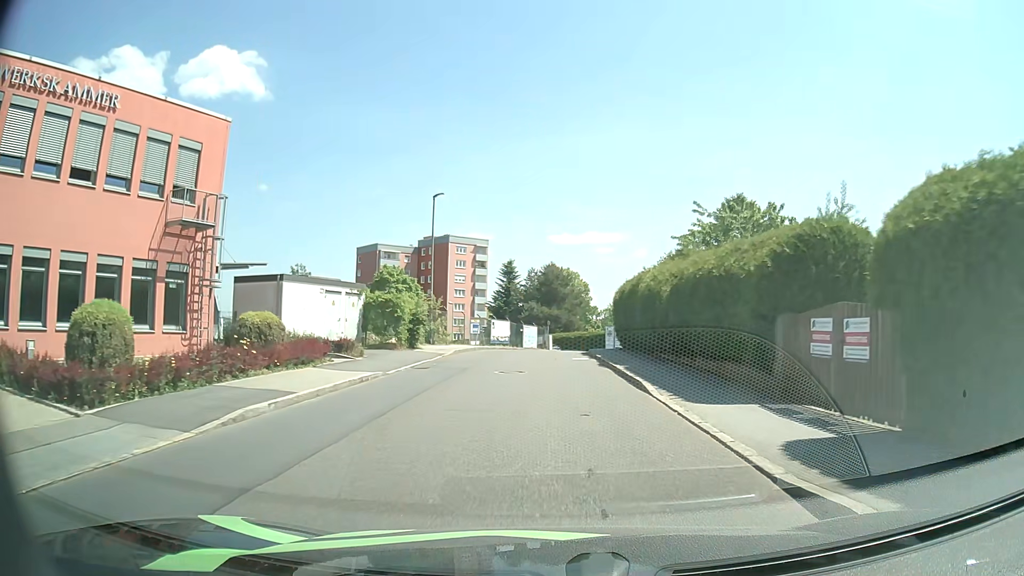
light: Day
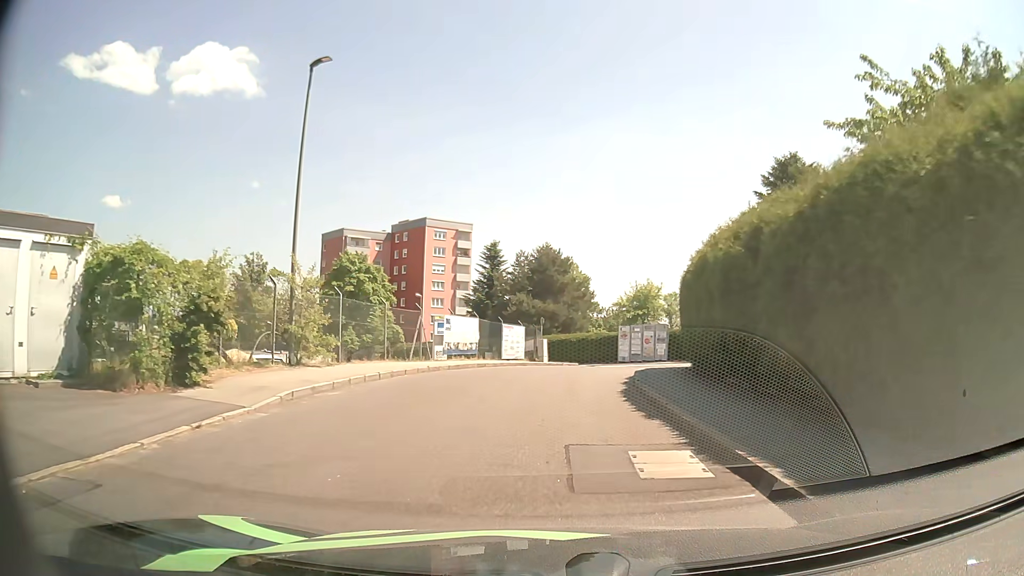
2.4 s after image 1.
(0.0, +19.4) m; +1°
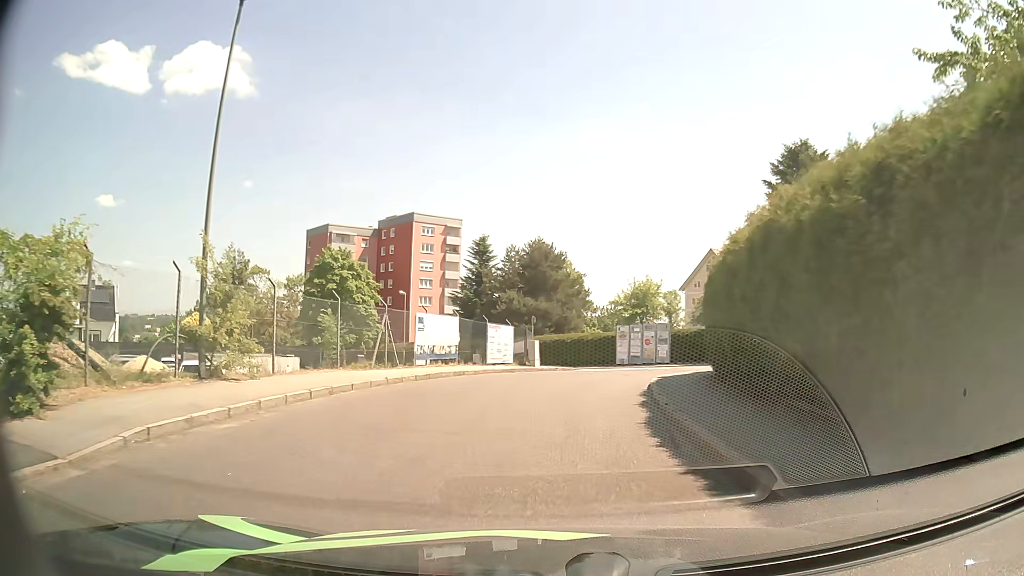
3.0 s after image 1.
(-0.1, +4.4) m; -1°
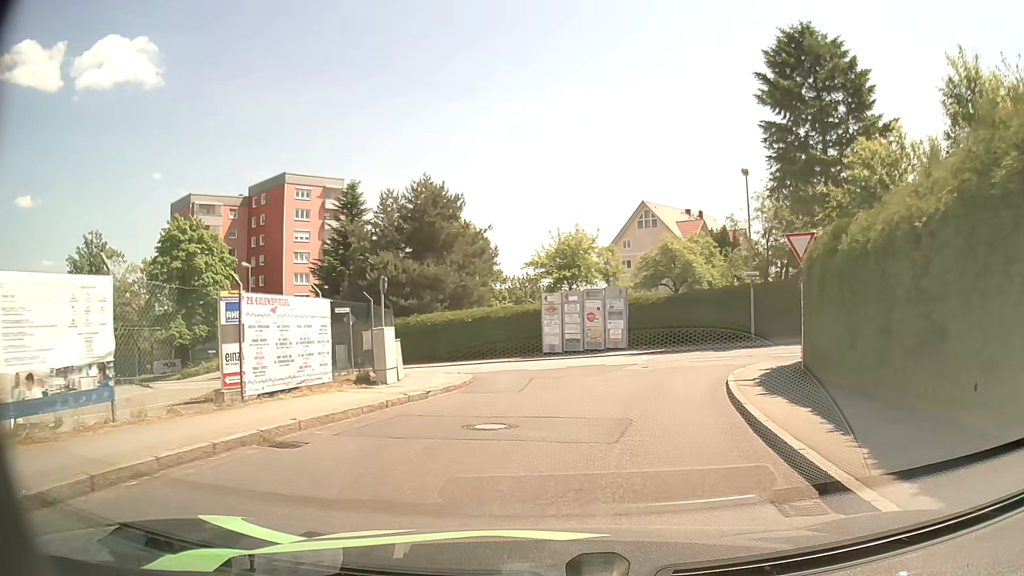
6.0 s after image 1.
(+0.9, +18.5) m; +8°
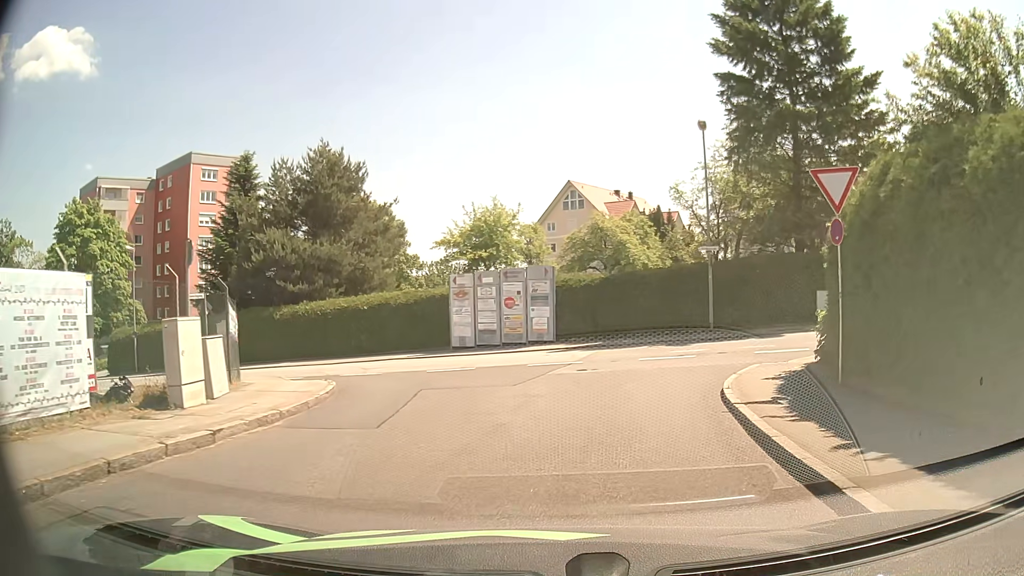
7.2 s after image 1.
(+0.3, +6.2) m; +7°
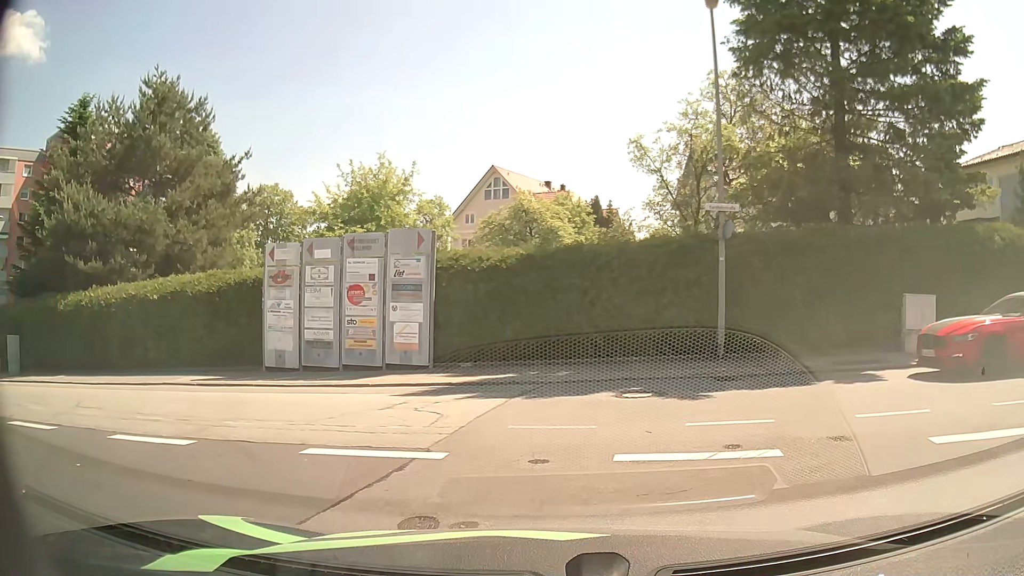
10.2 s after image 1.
(+0.9, +11.8) m; +6°
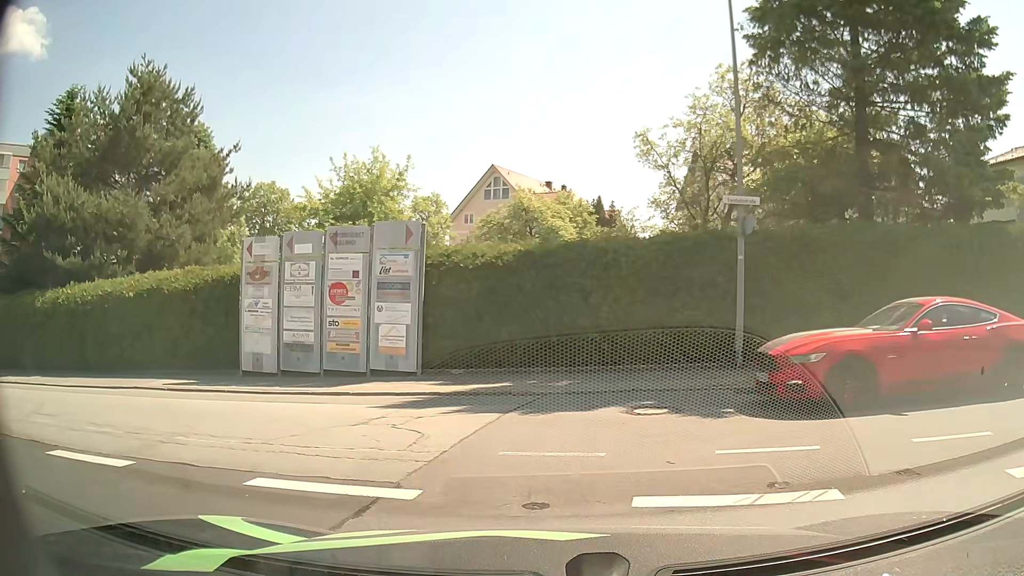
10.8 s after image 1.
(0.0, +1.3) m; -2°
